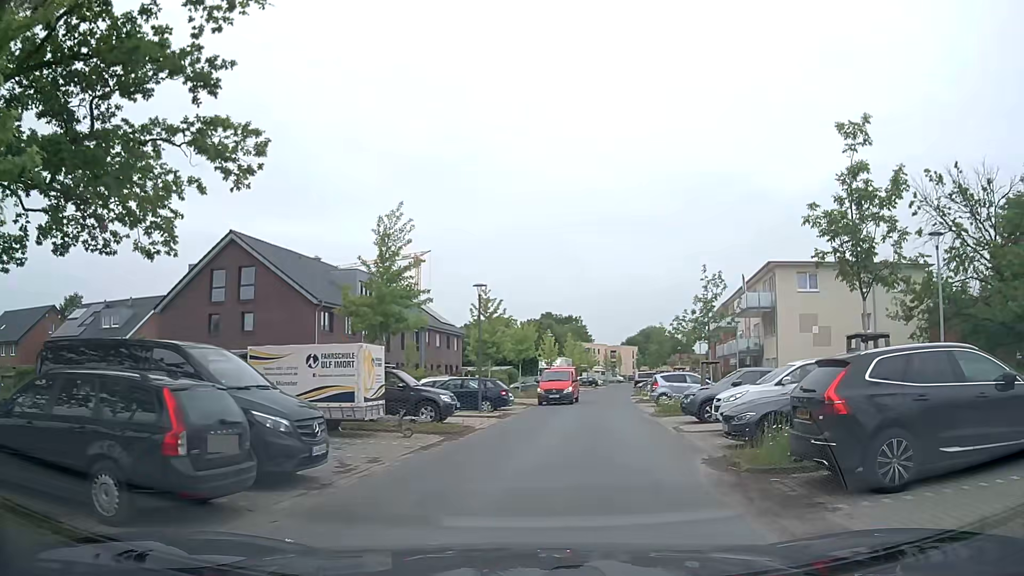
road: residential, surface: asphalt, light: Day
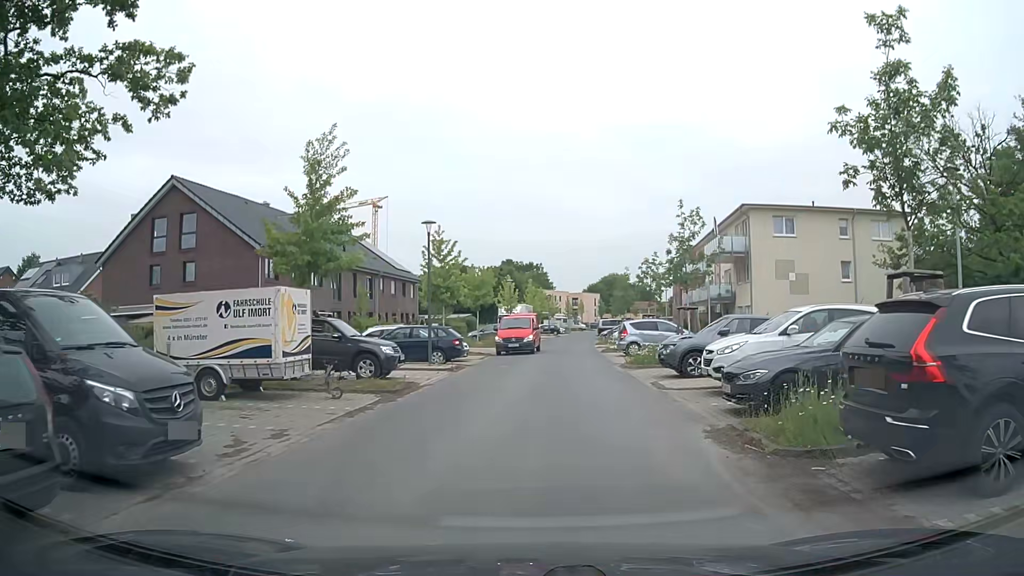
(+0.2, +2.7) m; +5°
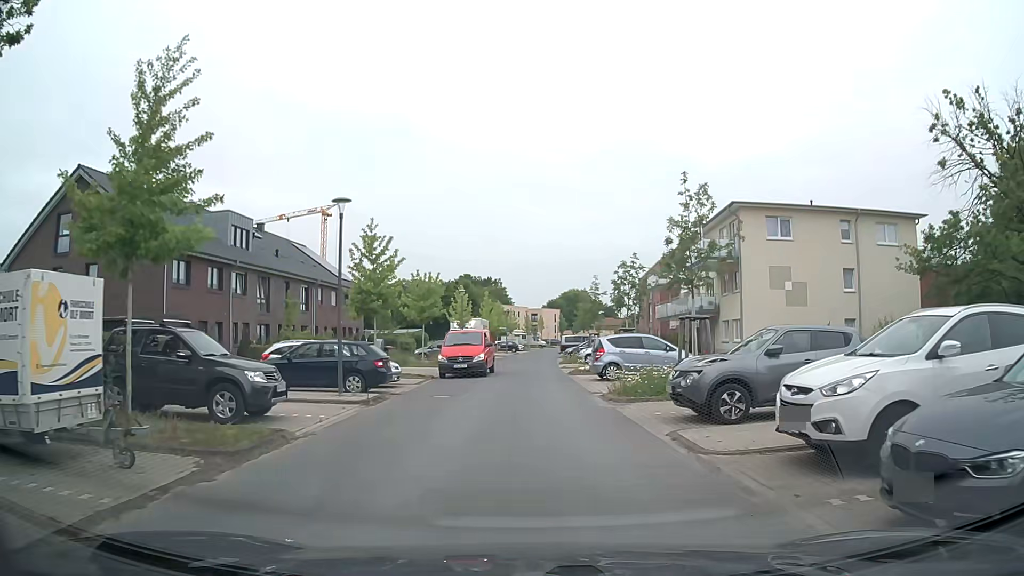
(+0.1, +6.5) m; +3°
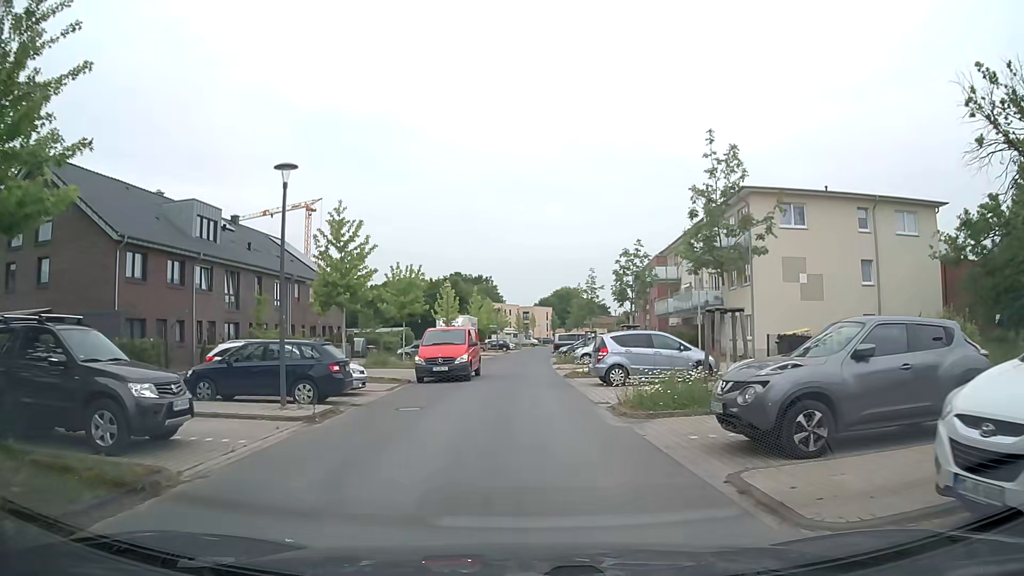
(+0.1, +3.5) m; +1°
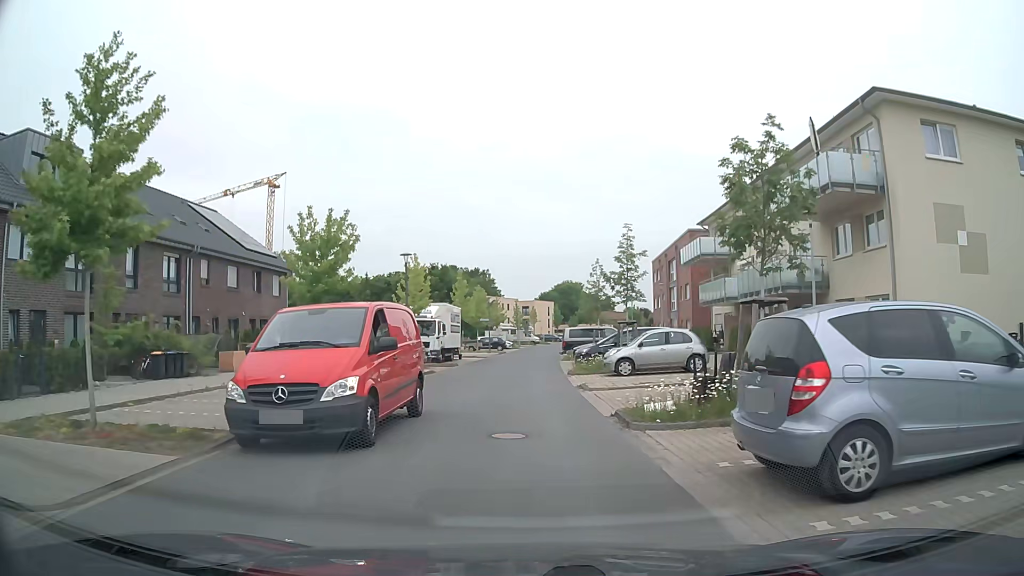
(-0.1, +14.9) m; -1°
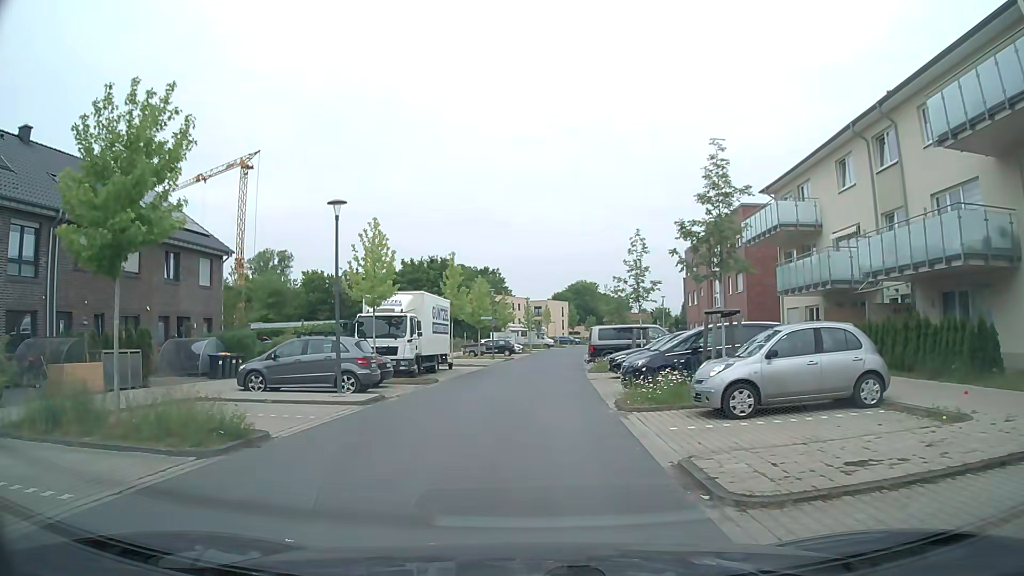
(+0.1, +11.9) m; -1°
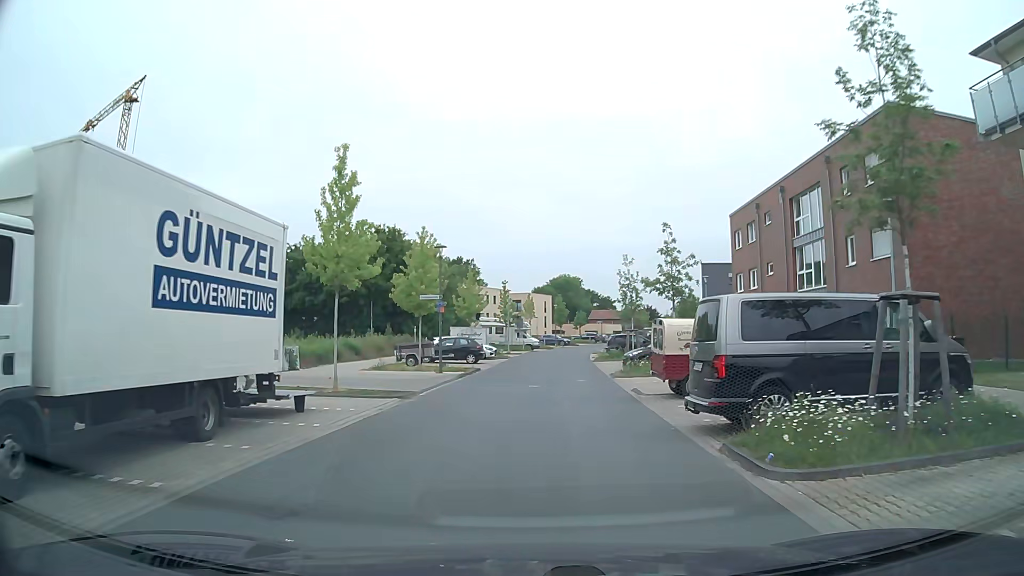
(0.0, +21.9) m; +2°
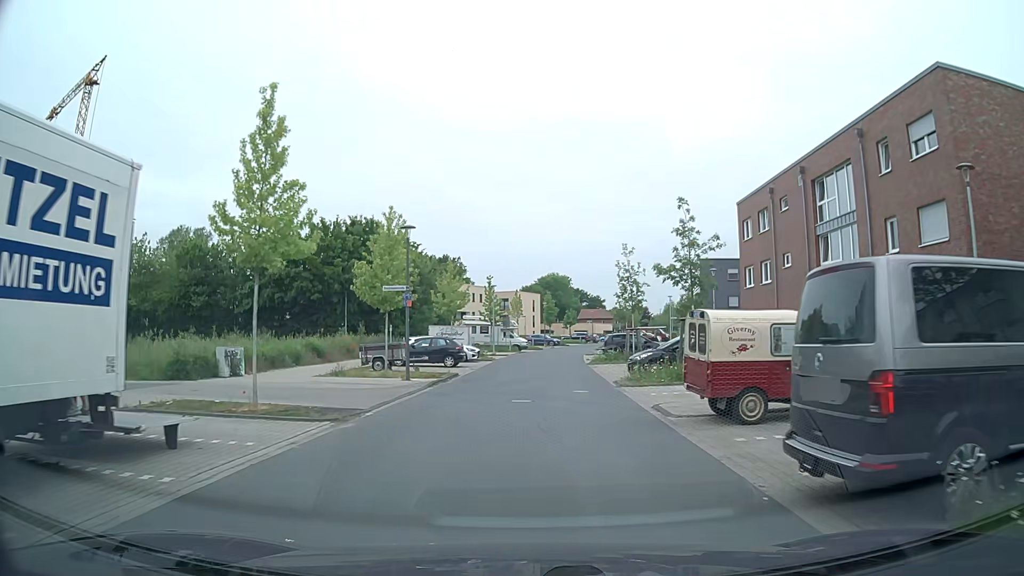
(0.0, +4.7) m; +1°
(0, +10) (+1, +20) (+1, +30) (+2, +40) (+3, +50) (+4, +60) (+5, +70) (+7, +80) (+9, +89) (+12, +99) m
